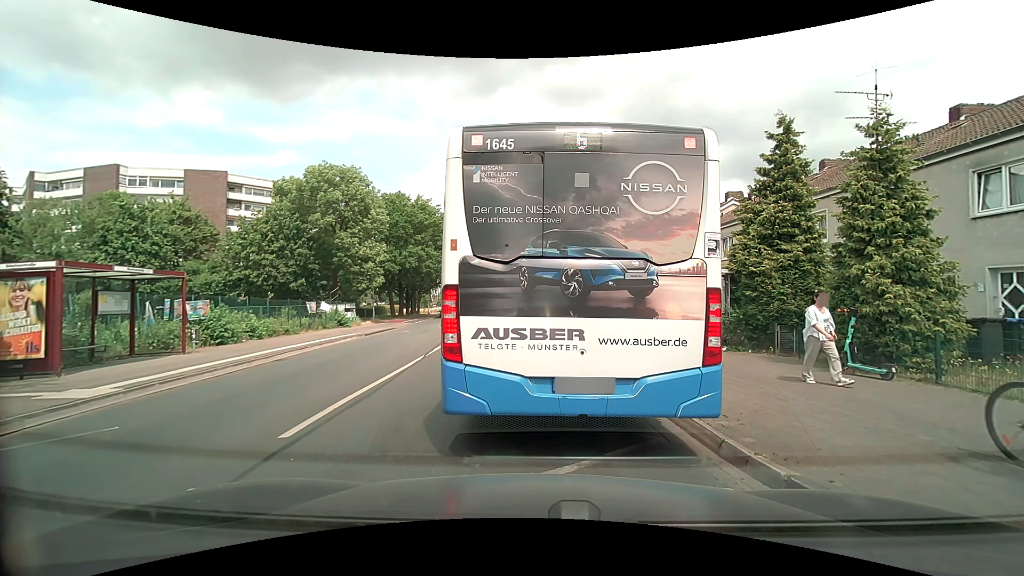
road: tertiary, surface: asphalt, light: Day
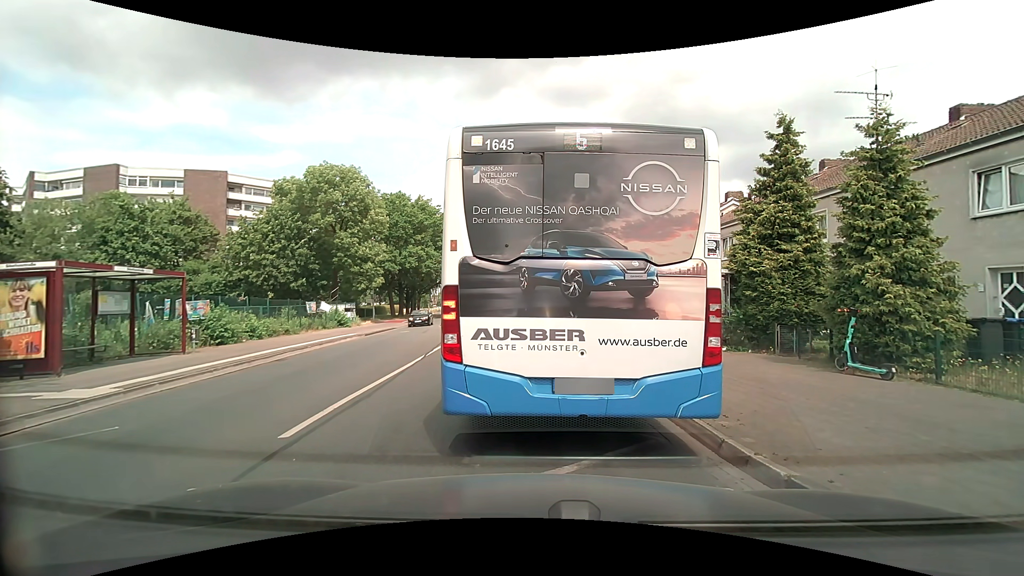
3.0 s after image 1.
(0.0, 0.0) m; 0°
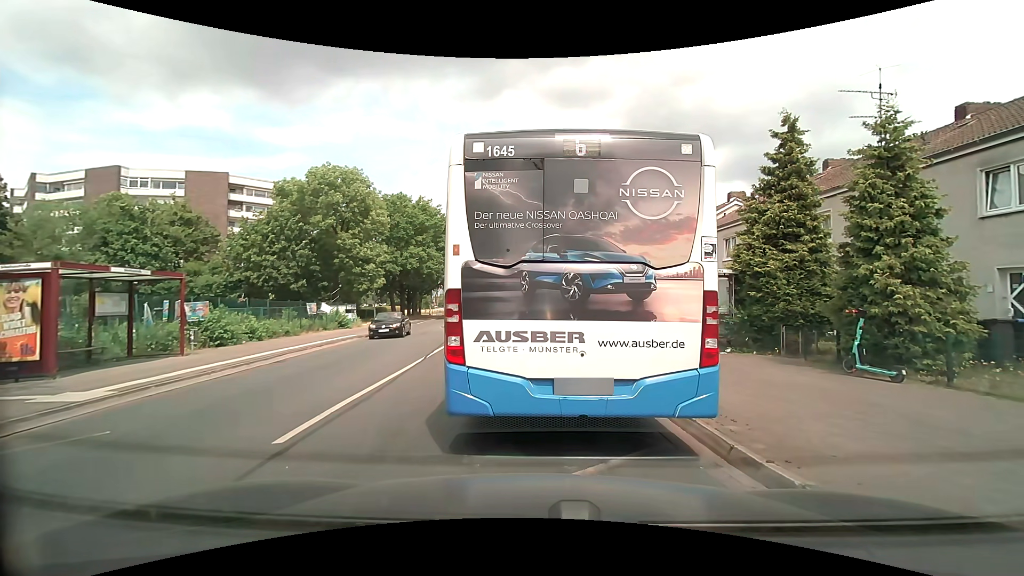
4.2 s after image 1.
(0.0, +0.1) m; 0°
